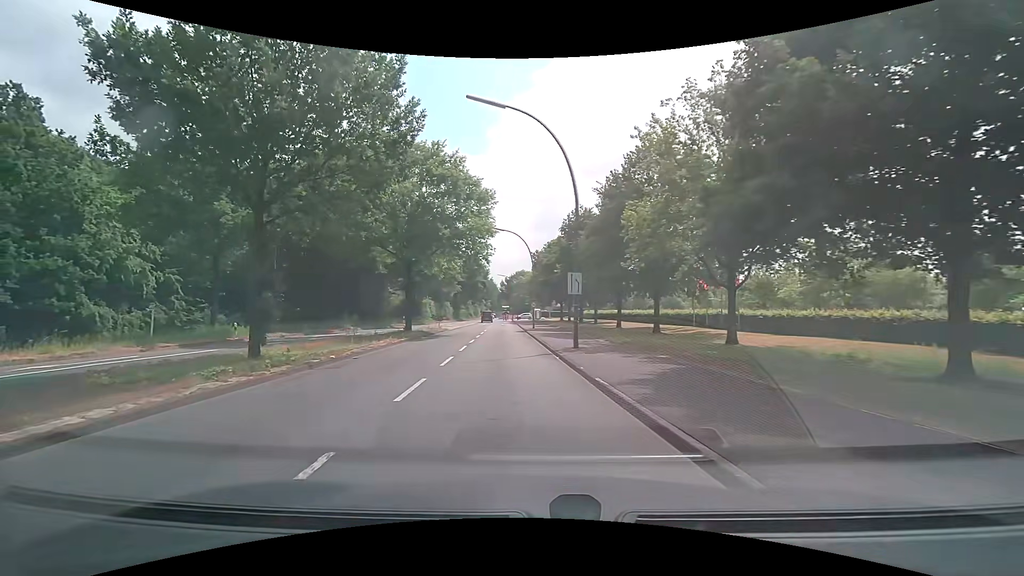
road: secondary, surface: asphalt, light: Day
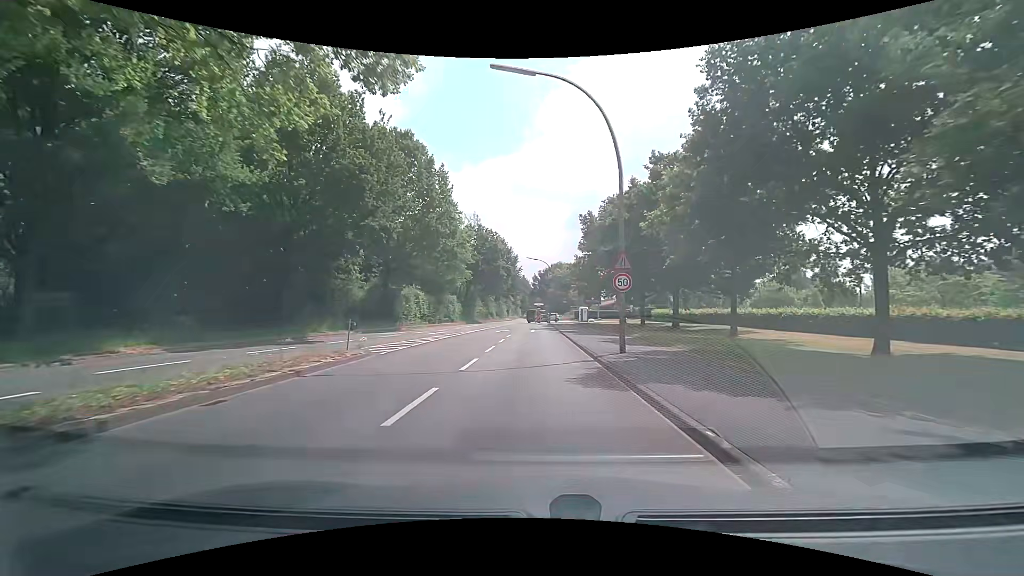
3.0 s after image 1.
(-1.9, +32.2) m; -4°
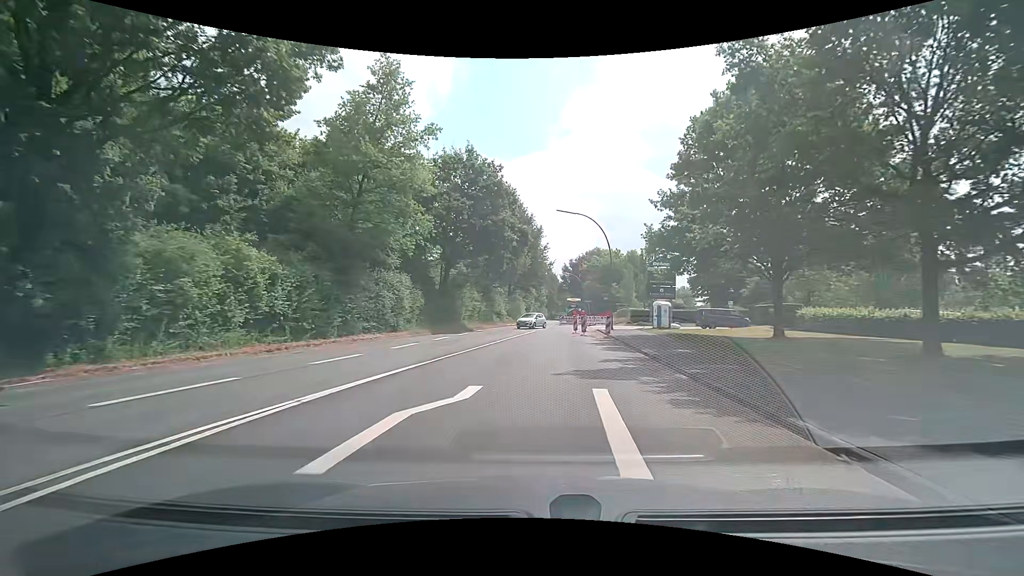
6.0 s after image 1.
(-0.7, +34.8) m; -4°
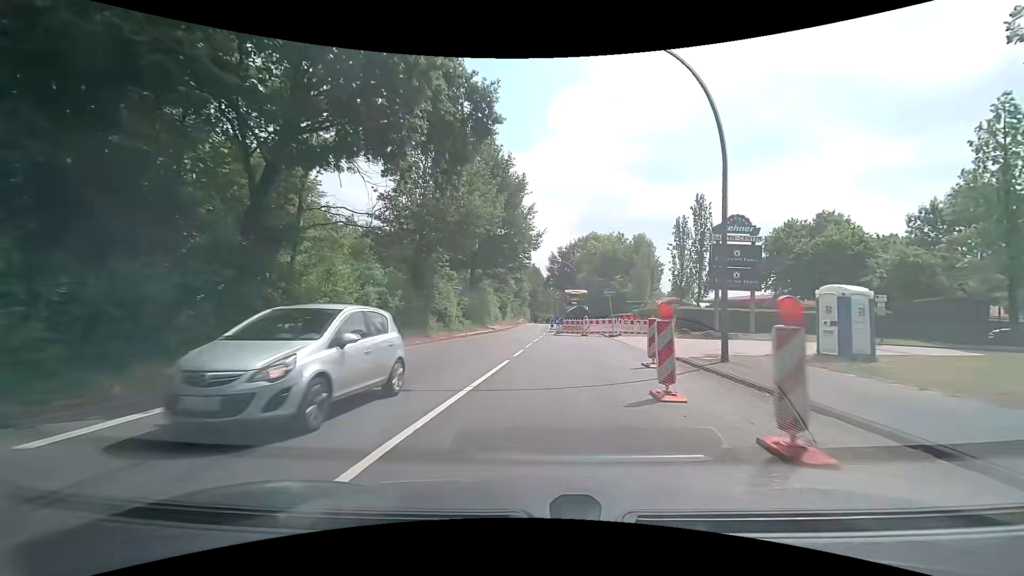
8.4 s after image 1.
(+0.4, +26.5) m; +2°
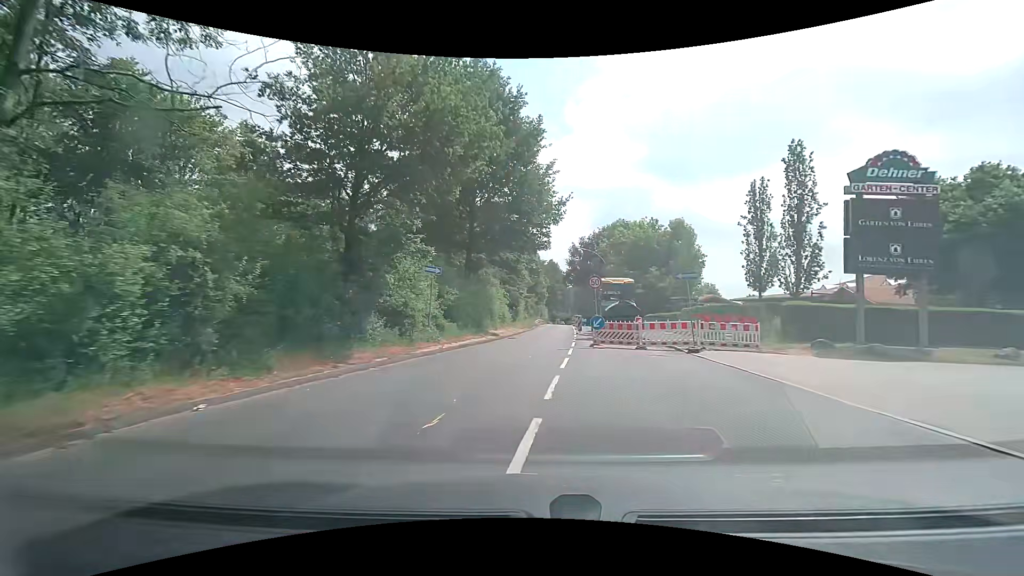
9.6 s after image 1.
(0.0, +12.8) m; -2°
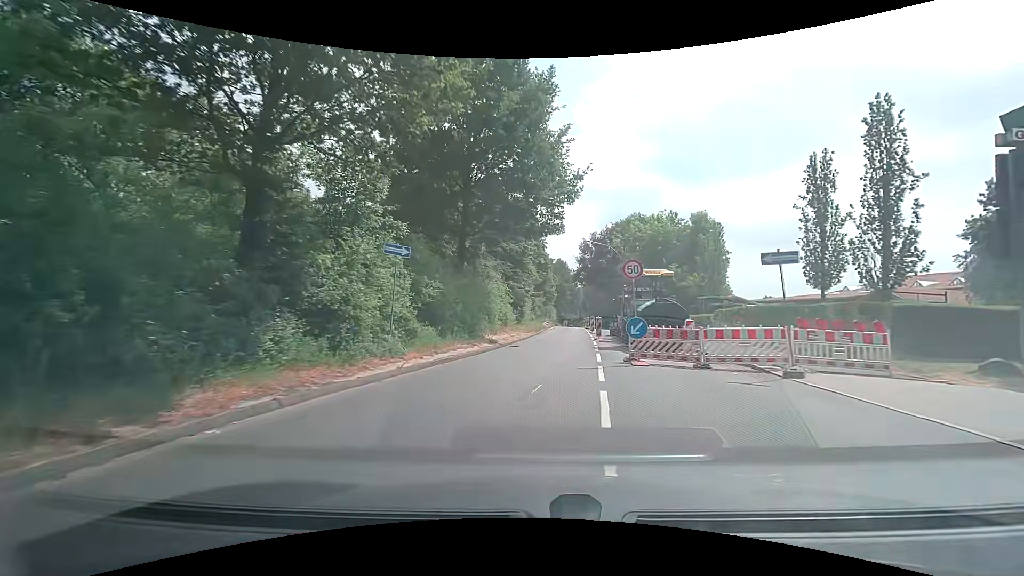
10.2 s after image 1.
(-0.1, +6.3) m; -1°
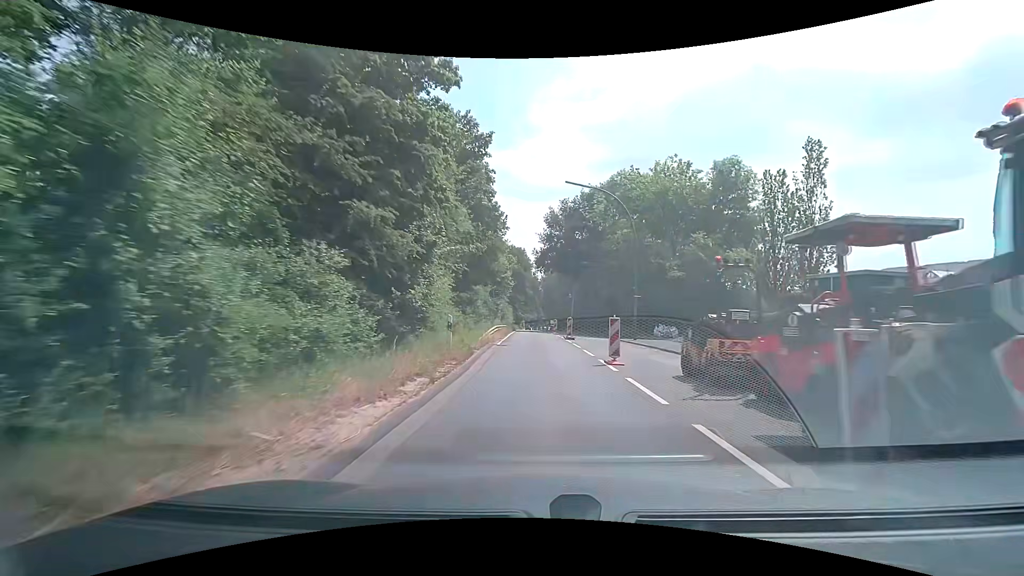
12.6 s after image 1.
(+1.0, +25.2) m; +5°
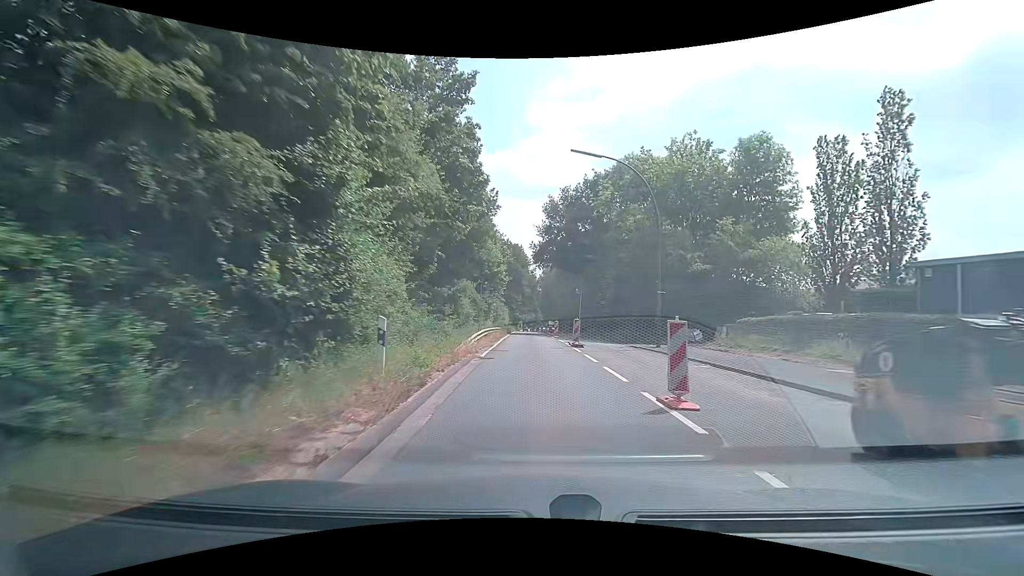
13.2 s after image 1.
(0.0, +6.2) m; 0°
(0, +10) (0, +20) (0, +30) (0, +40) (-1, +50) (-1, +60) (-1, +70) (-1, +80) (-1, +90) (-1, +100) m
